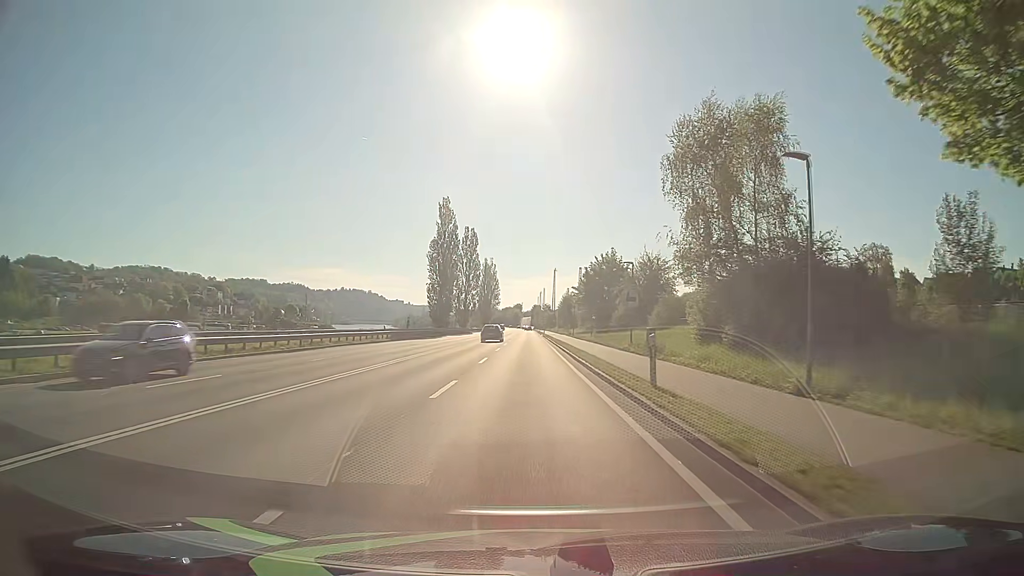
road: primary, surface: asphalt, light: Day
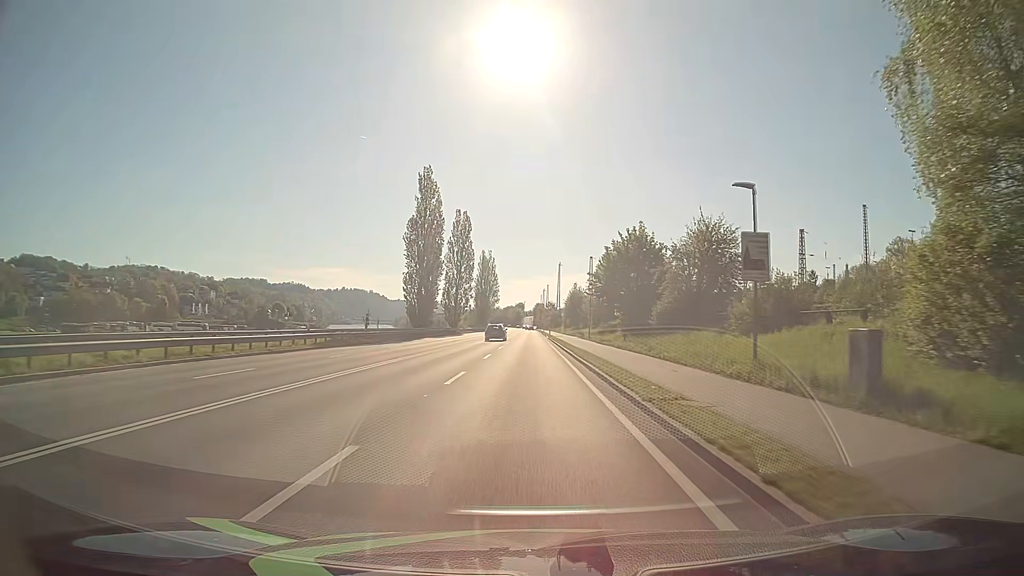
(0.0, +21.5) m; 0°
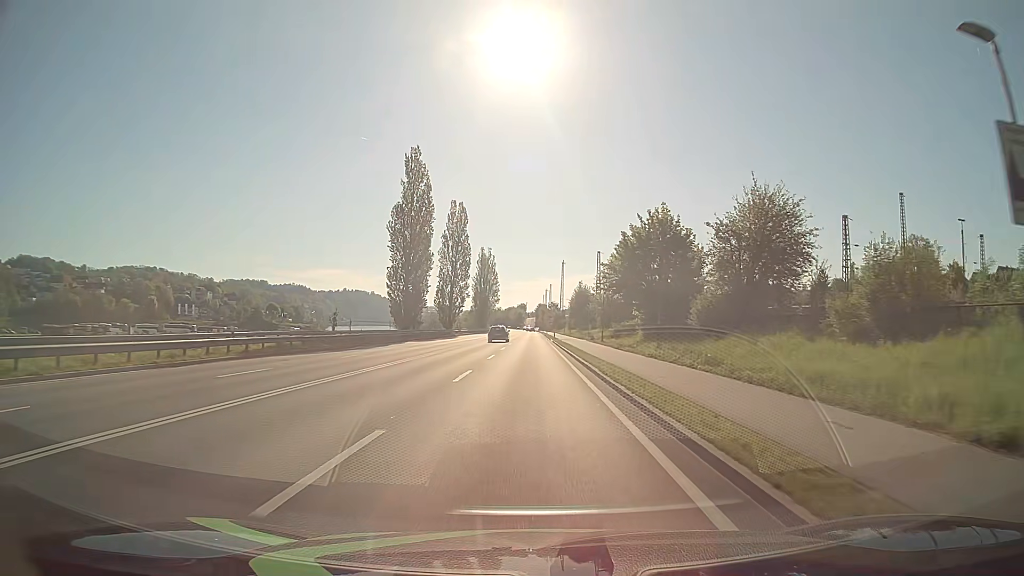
(0.0, +10.7) m; 0°
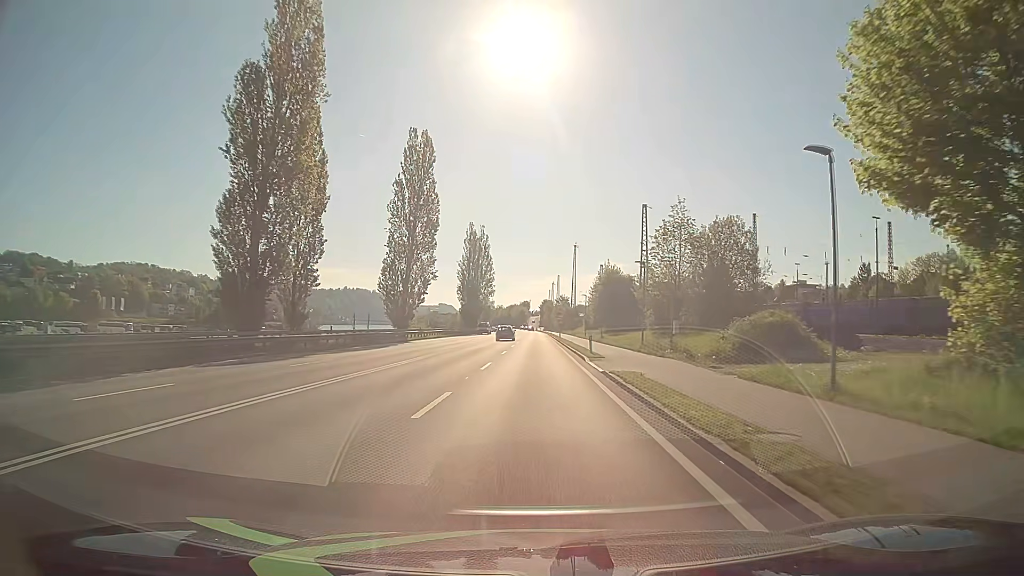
(-0.1, +43.0) m; 0°
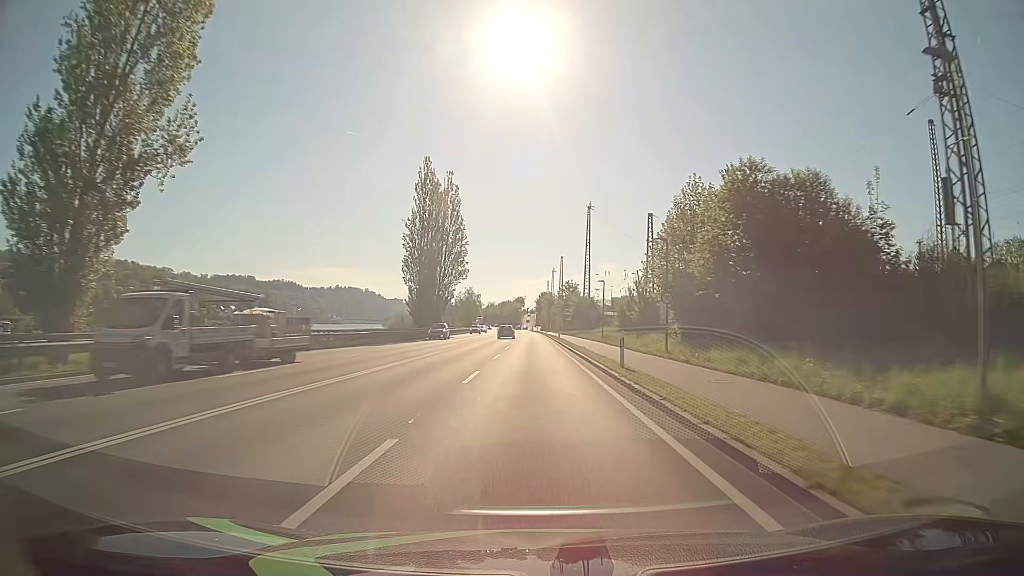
(+0.2, +53.7) m; 0°
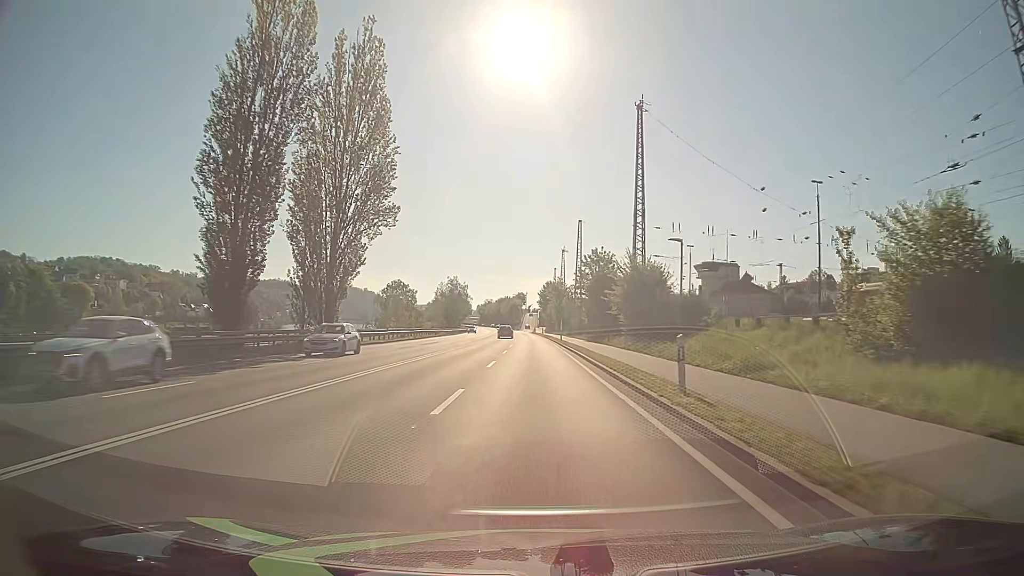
(-0.2, +53.8) m; 0°
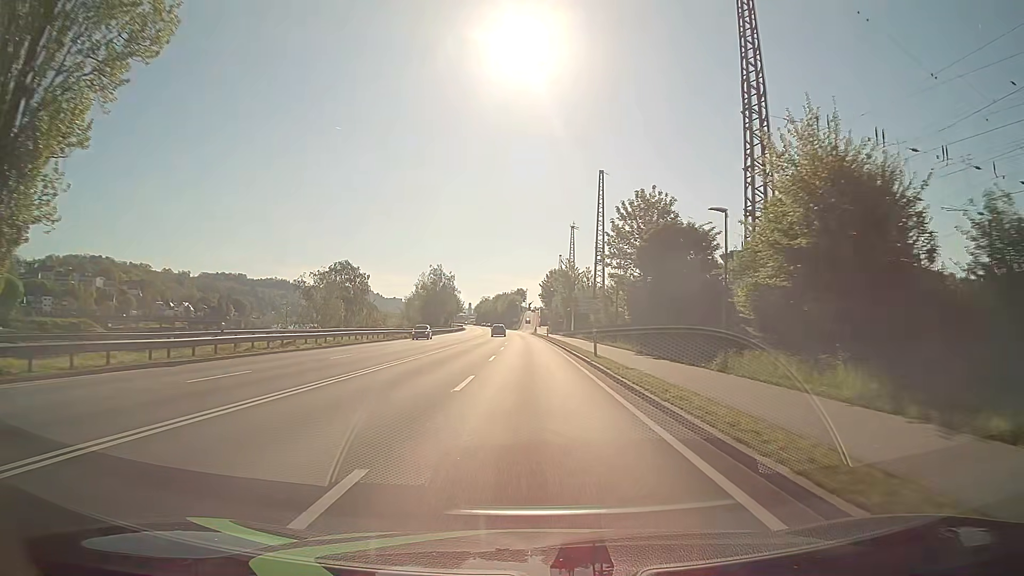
(+0.1, +32.3) m; 0°
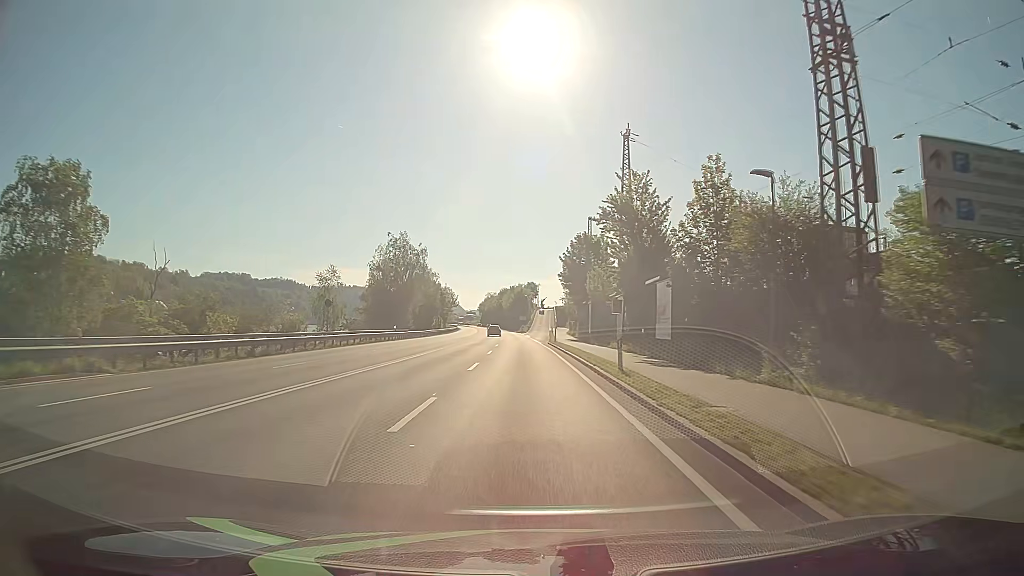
(-0.5, +54.0) m; -1°
(0, +10) (0, +20) (0, +30) (-1, +40) (-1, +50) (-1, +60) (-1, +70) (-1, +80) (0, +90) (0, +100) m
